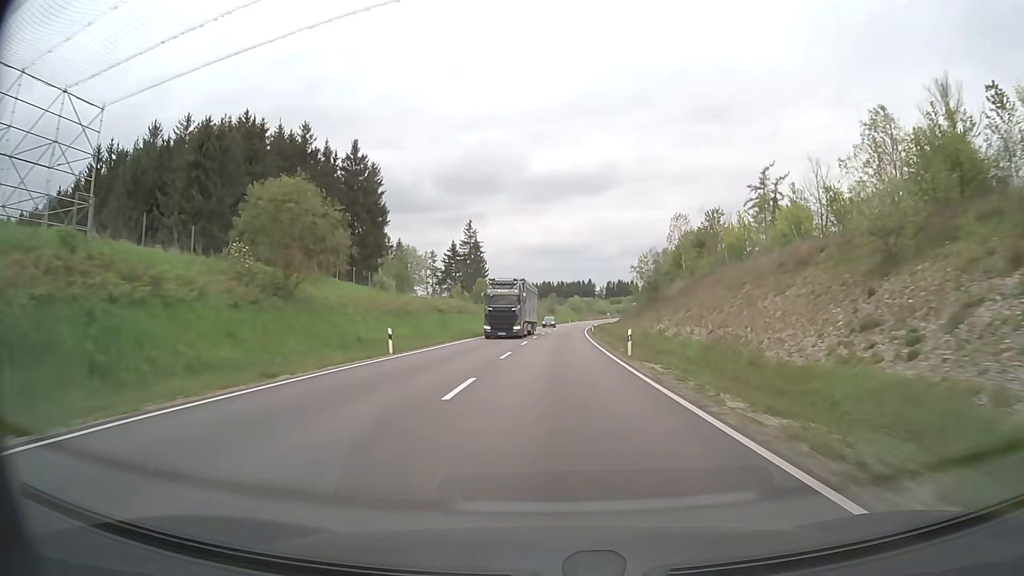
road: primary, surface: asphalt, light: Day
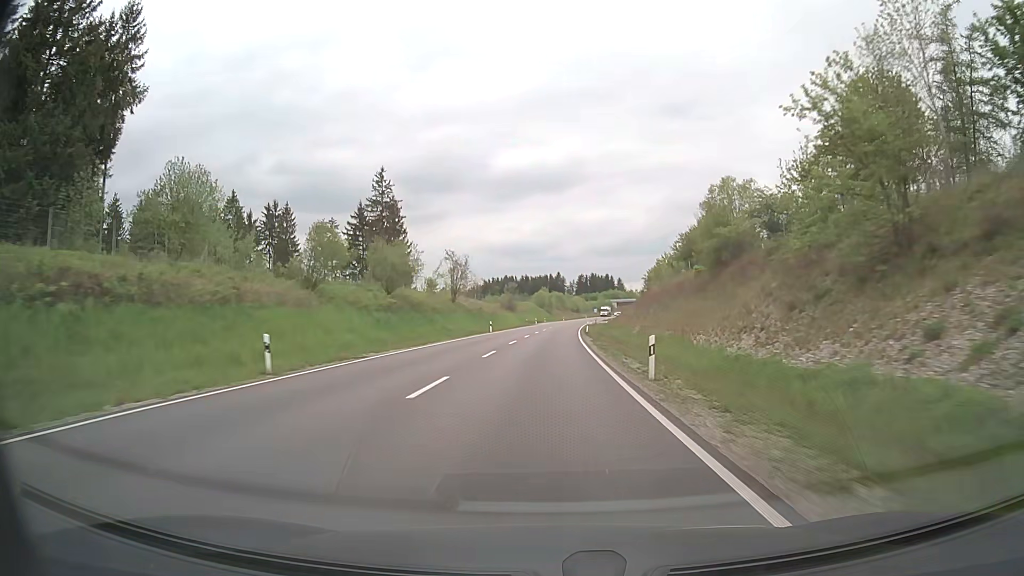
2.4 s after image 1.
(+2.0, +60.2) m; +3°
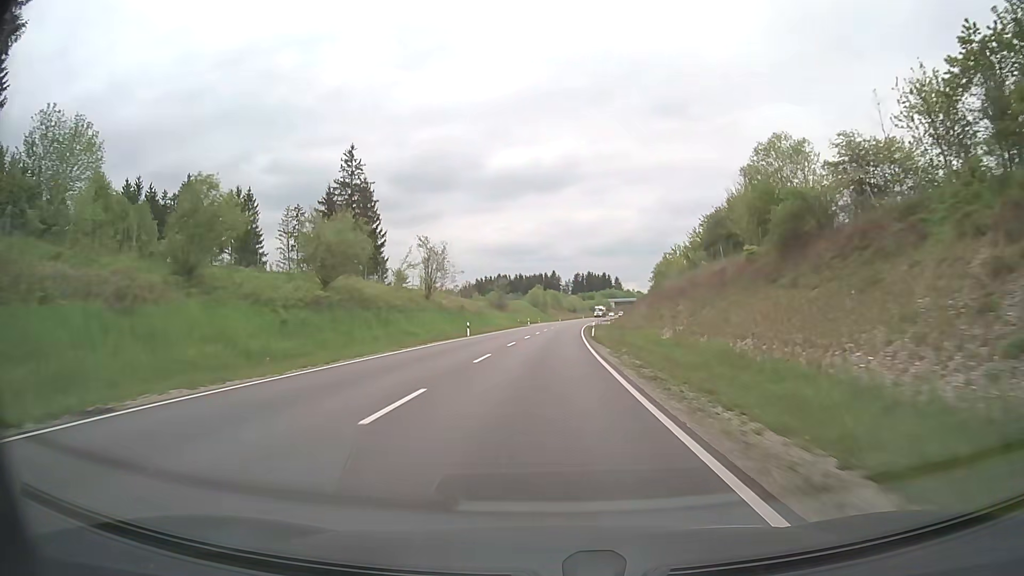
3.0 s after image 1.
(+0.1, +15.1) m; 0°
(0, +10) (0, +20) (0, +30) (+1, +40) (+1, +50) (+1, +60) (+2, +70) (+3, +80) (+3, +90) (+4, +100) m
